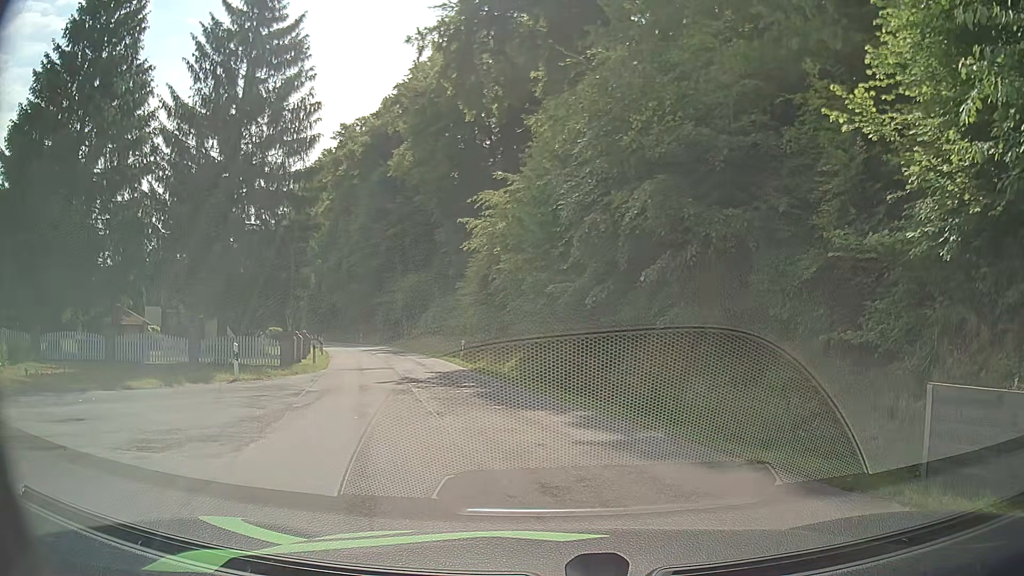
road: residential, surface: asphalt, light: Day
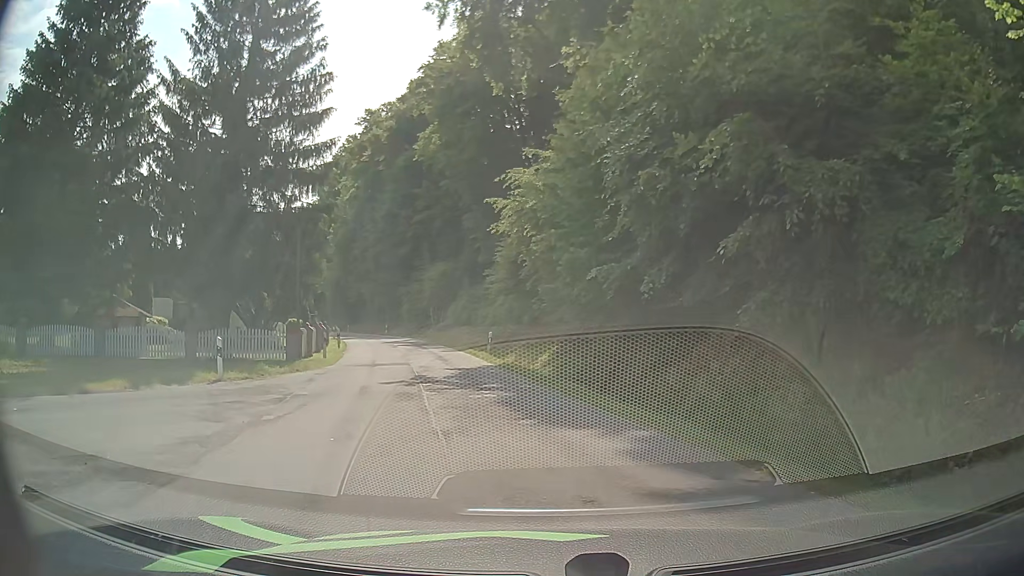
(-0.1, +3.0) m; -4°
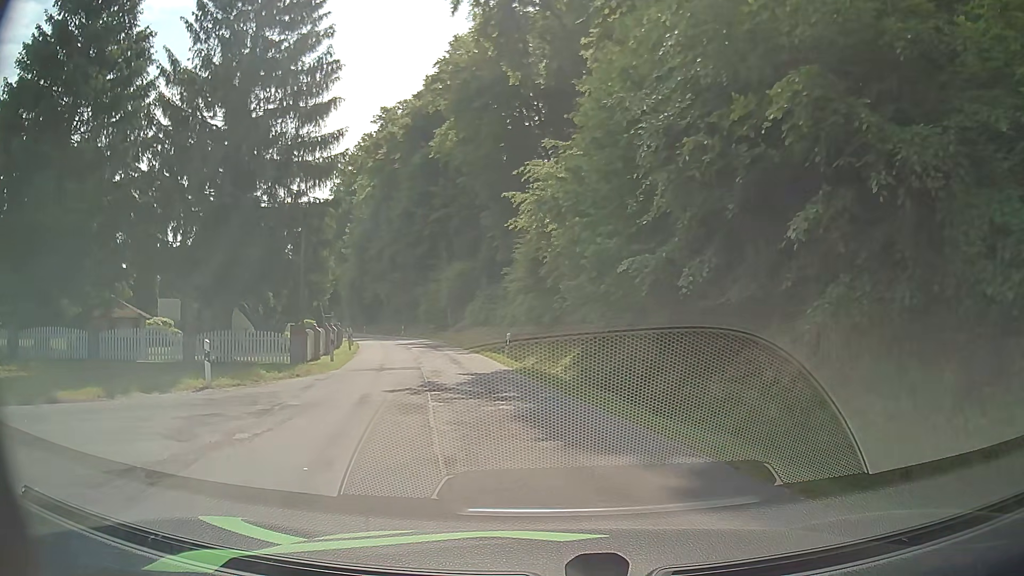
(0.0, +1.7) m; -1°
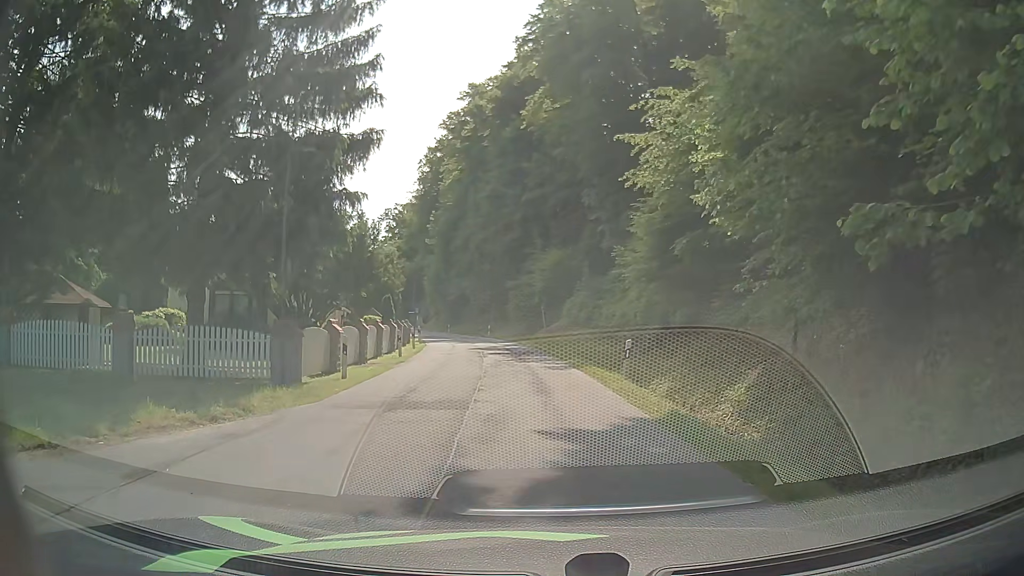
(-0.9, +9.8) m; -9°
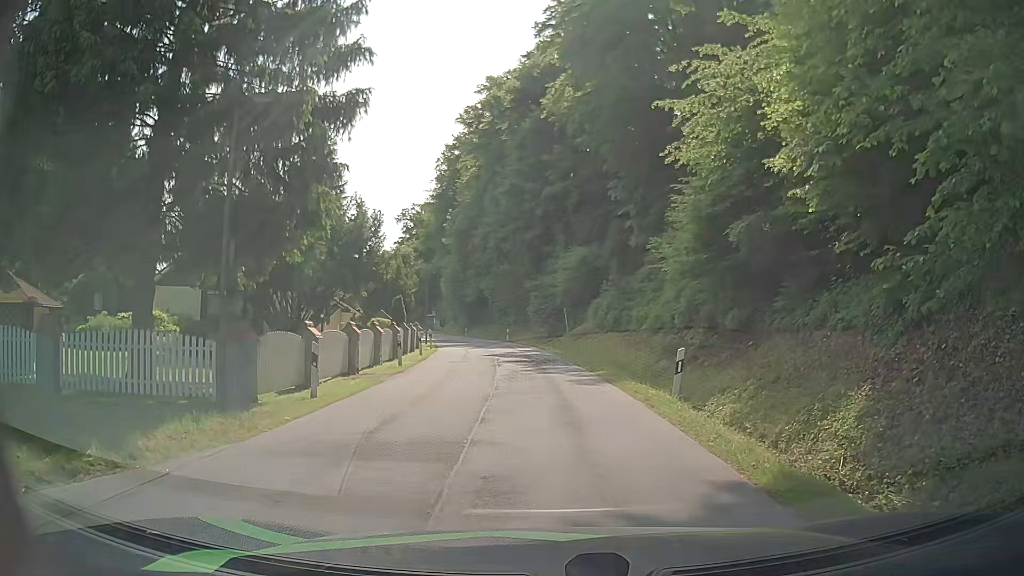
(-0.1, +3.7) m; 0°
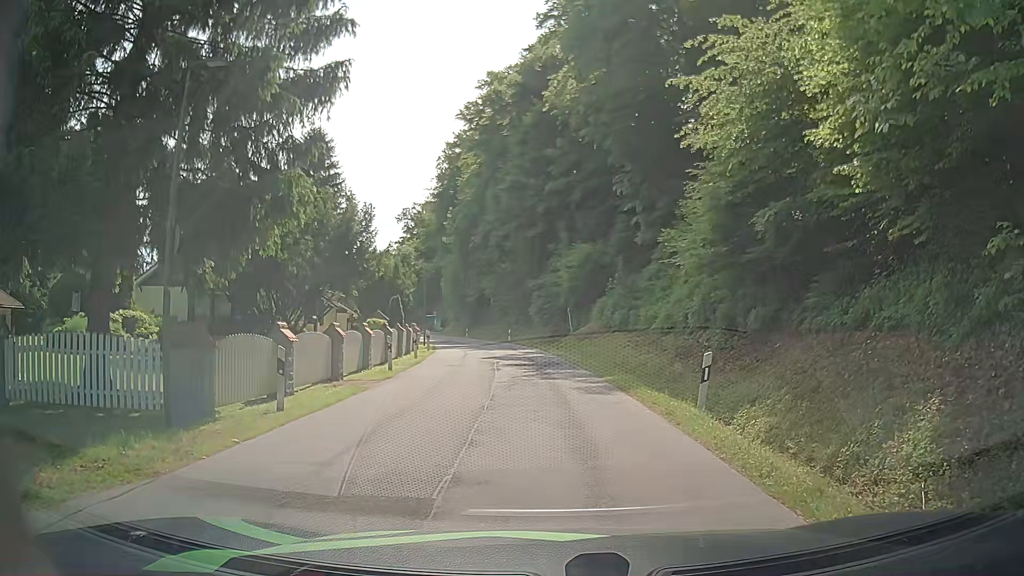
(-0.1, +1.9) m; +1°
